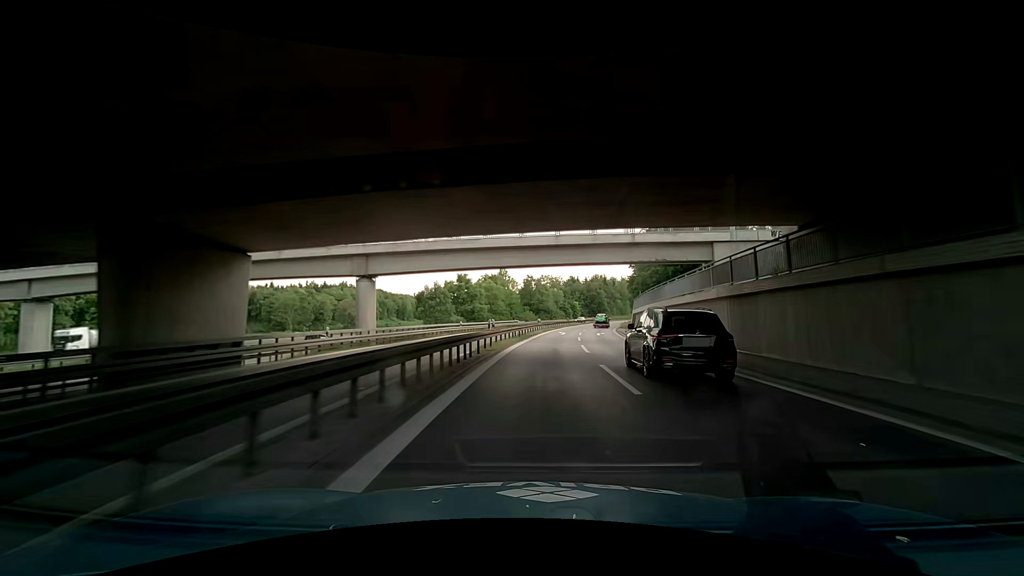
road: motorway_link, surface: asphalt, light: Day
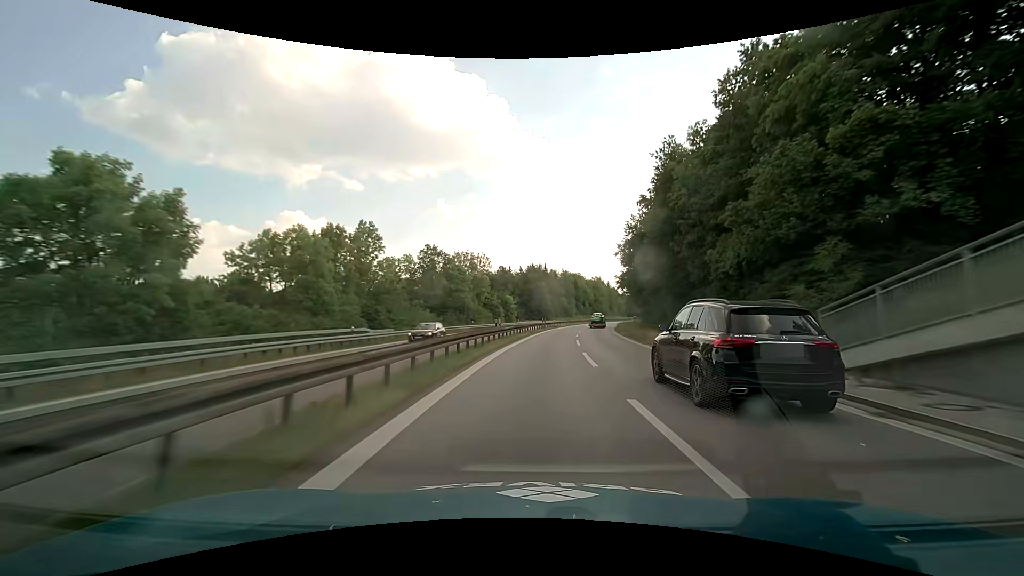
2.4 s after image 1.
(+3.3, +55.0) m; +8°
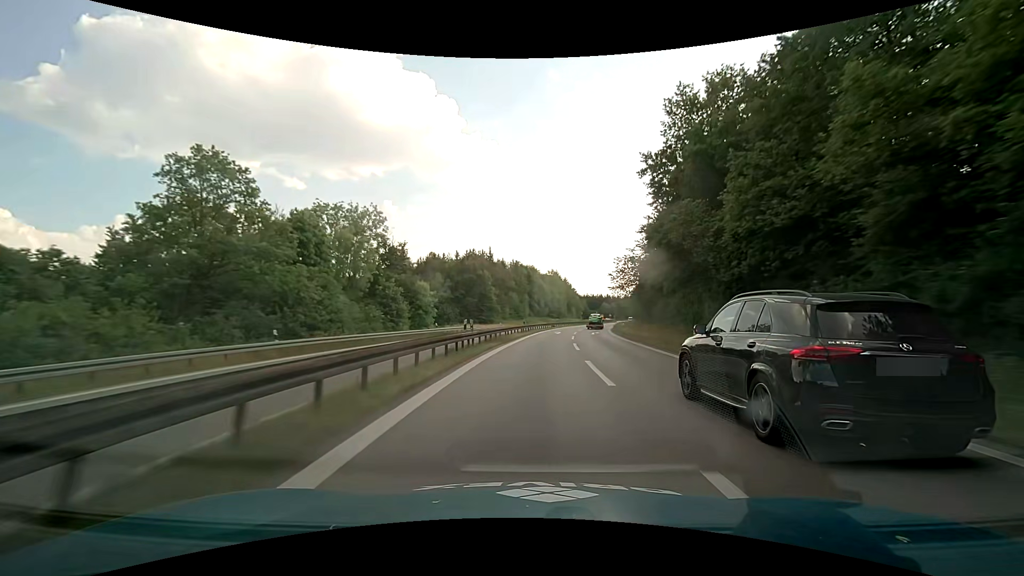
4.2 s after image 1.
(+2.3, +40.3) m; +6°
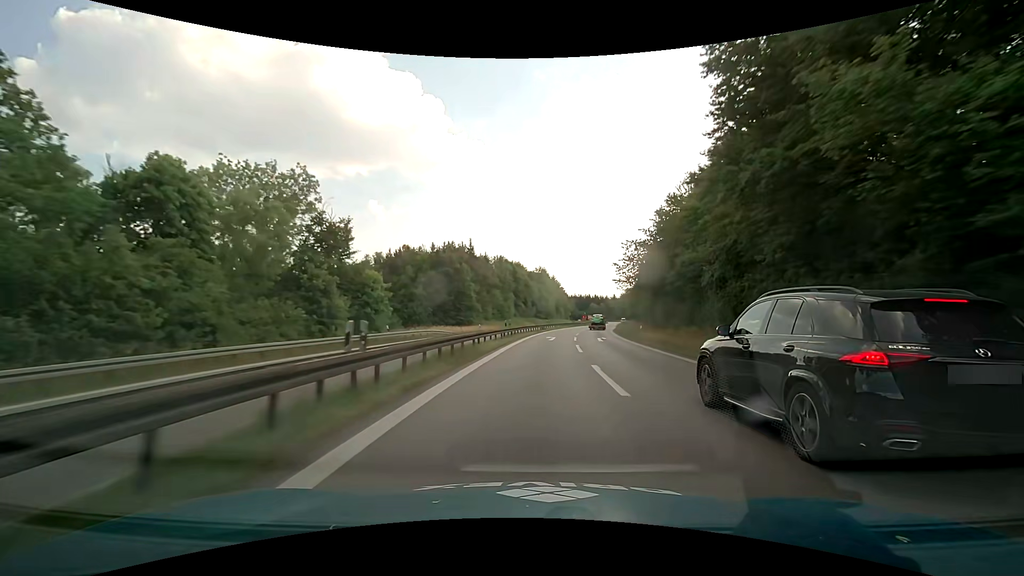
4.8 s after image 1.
(+0.2, +13.2) m; +2°
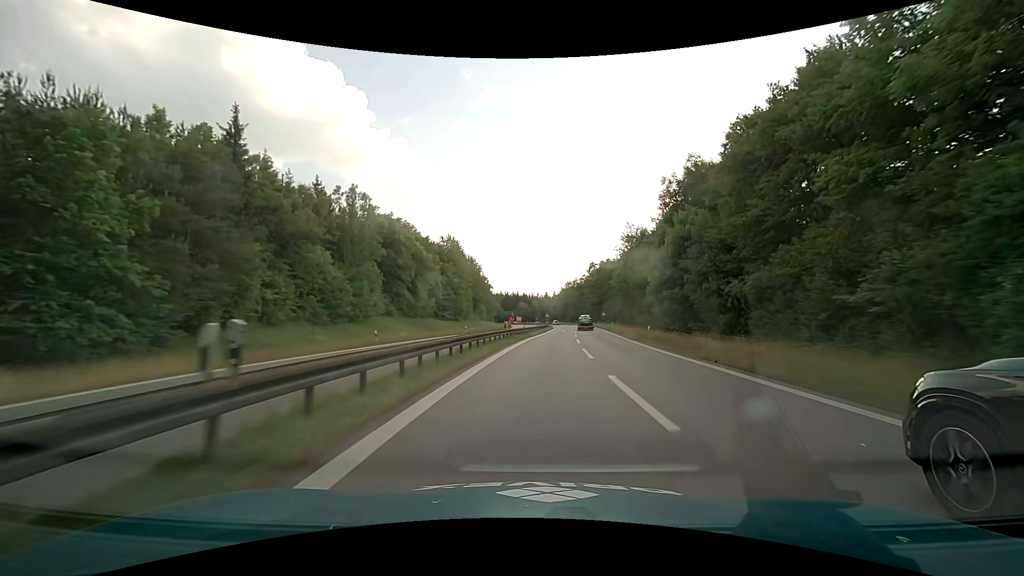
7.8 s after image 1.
(+4.9, +62.6) m; +9°
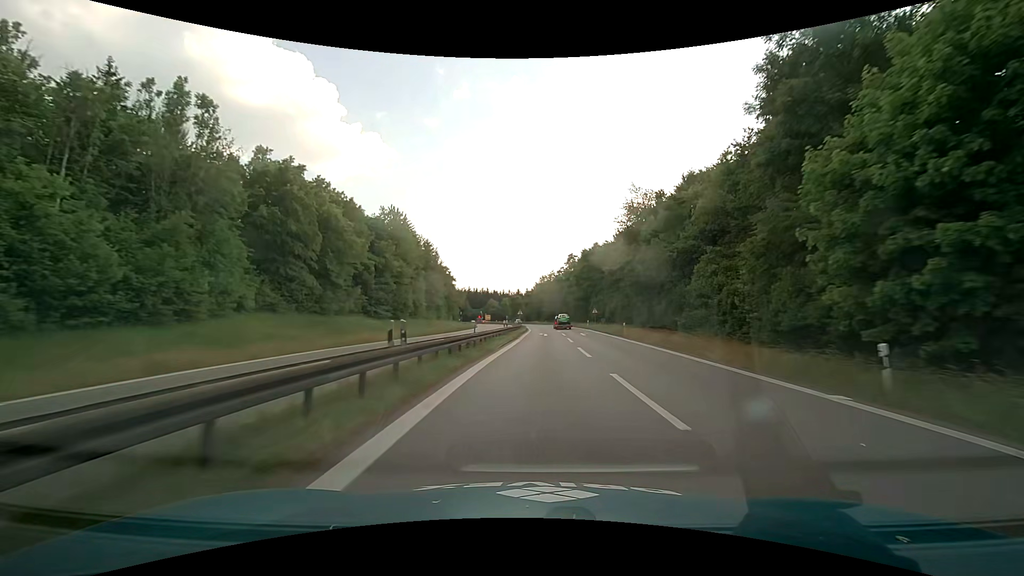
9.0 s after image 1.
(+0.6, +24.0) m; +3°
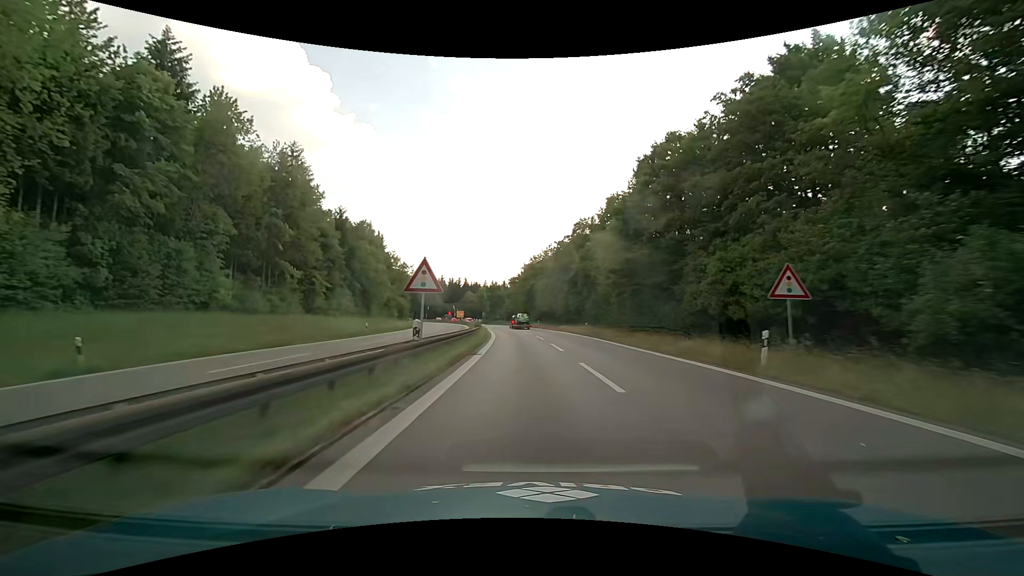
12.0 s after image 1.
(+1.8, +56.6) m; +2°
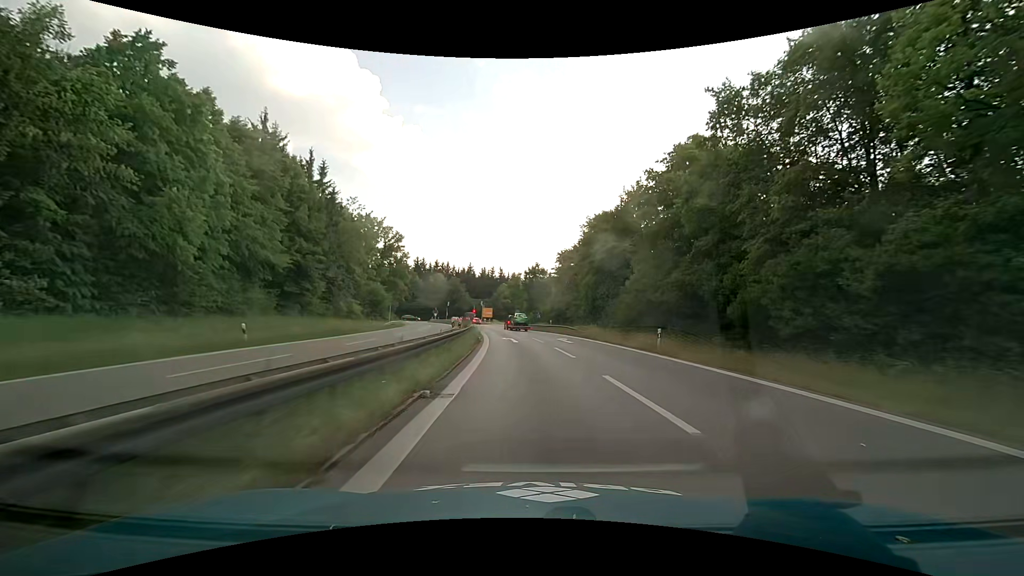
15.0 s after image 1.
(-2.5, +50.7) m; -5°
(0, +10) (0, +20) (-1, +30) (-2, +40) (-3, +50) (-4, +60) (-6, +70) (-8, +79) (-10, +89) (-12, +99) m
